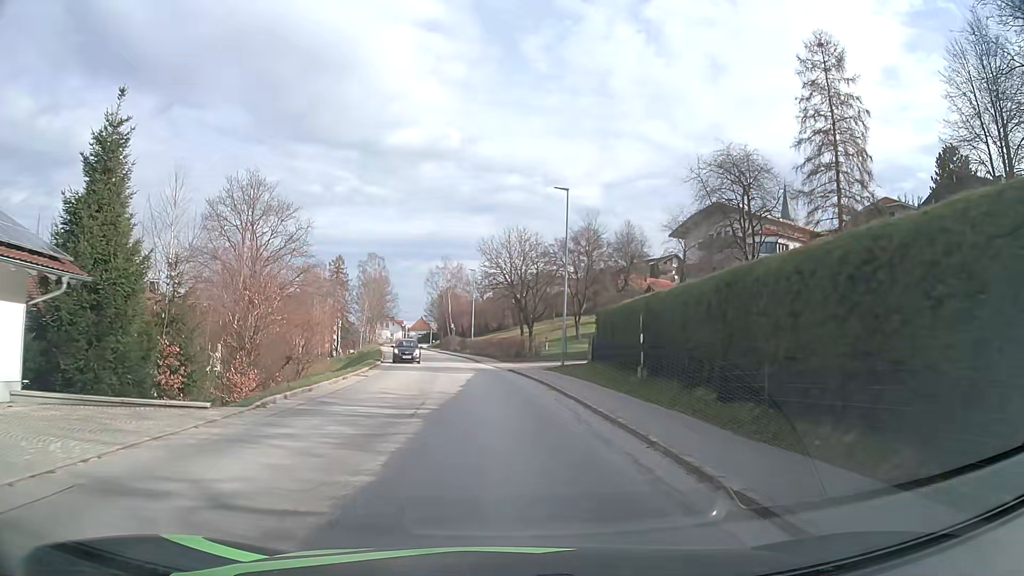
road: tertiary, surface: asphalt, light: Day
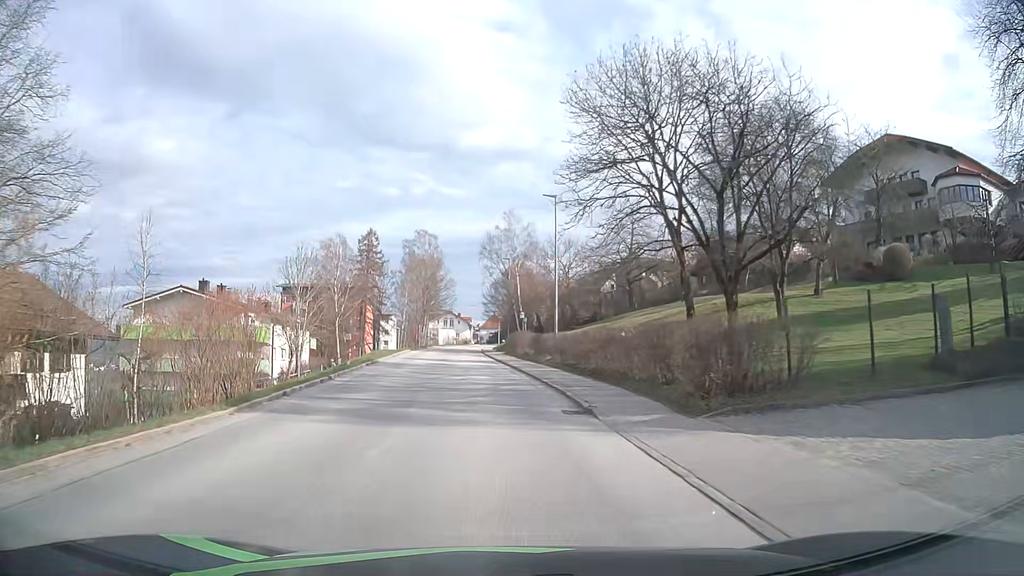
(-1.7, +34.6) m; -7°
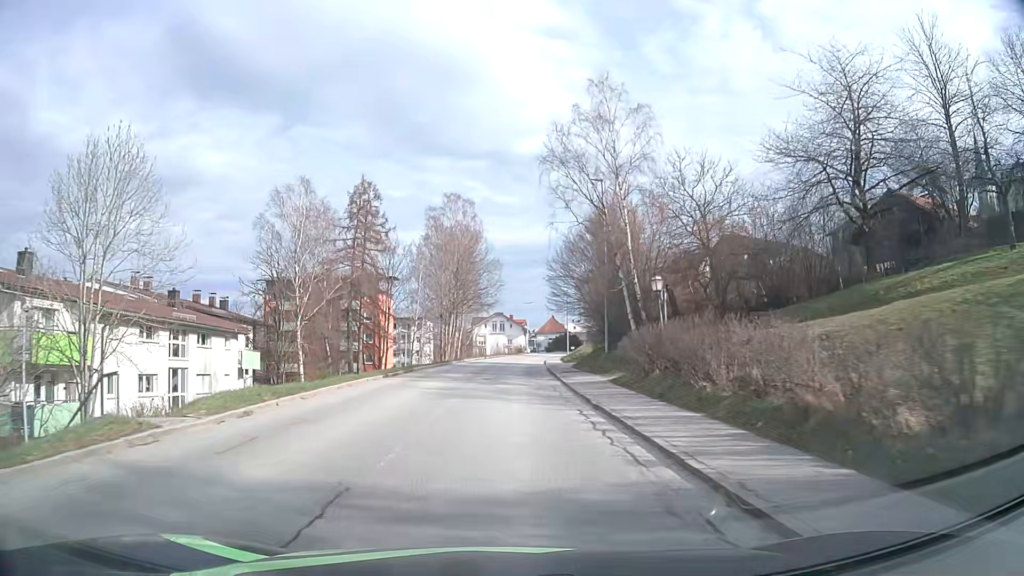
(-1.8, +36.1) m; -4°
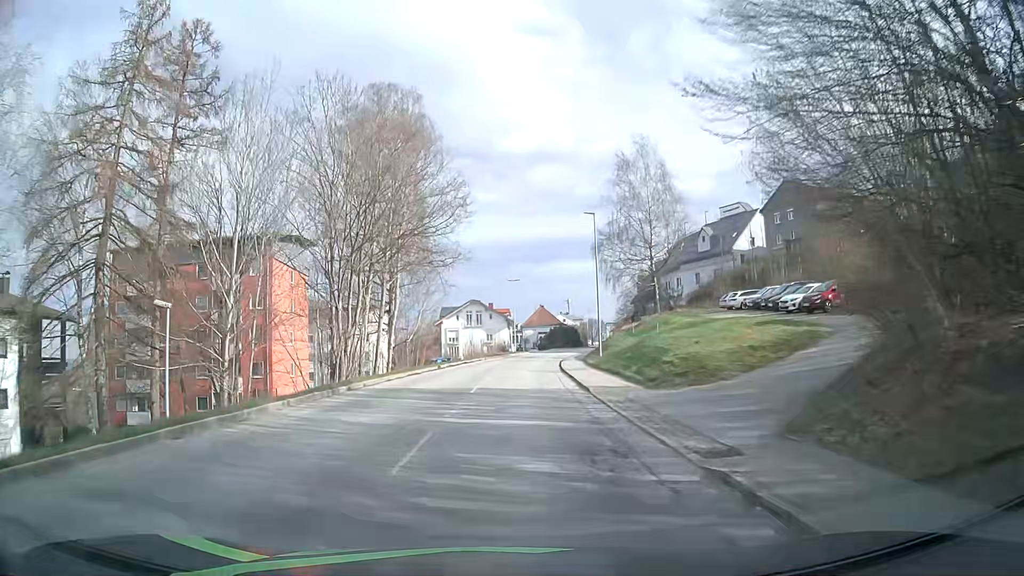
(+0.2, +36.9) m; +1°
(0, +10) (0, +20) (+1, +30) (+1, +40) (+2, +50) (+3, +60) (+5, +70) (+7, +80) (+9, +89) (+11, +99) m
